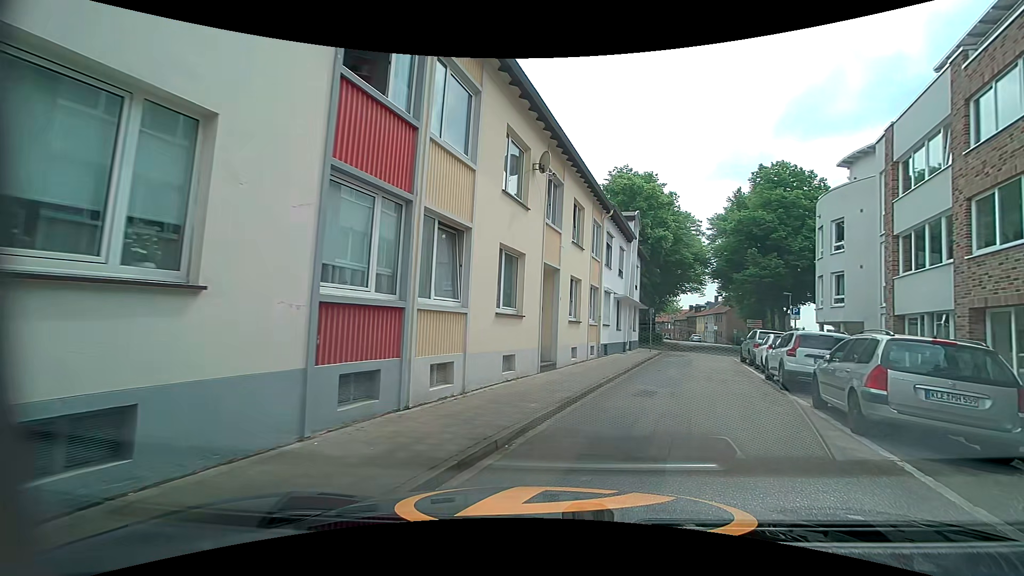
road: residential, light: Day
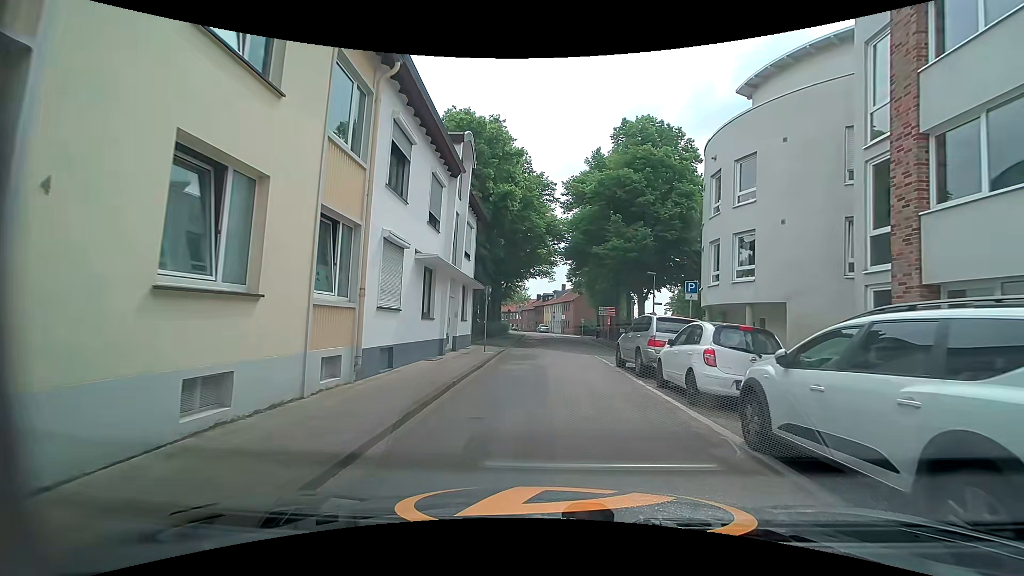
(+1.5, +12.1) m; +12°
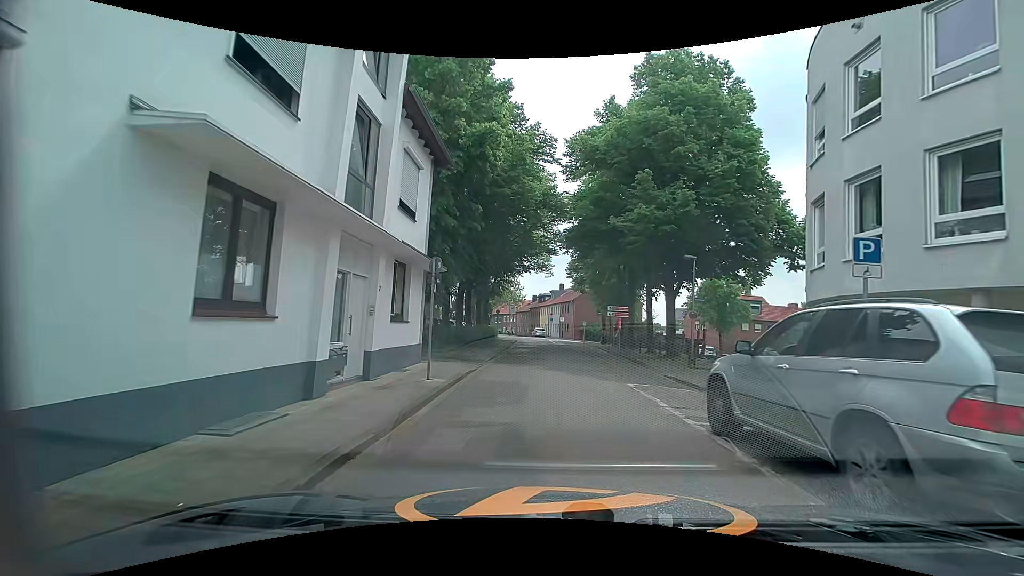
(-0.3, +9.7) m; -1°
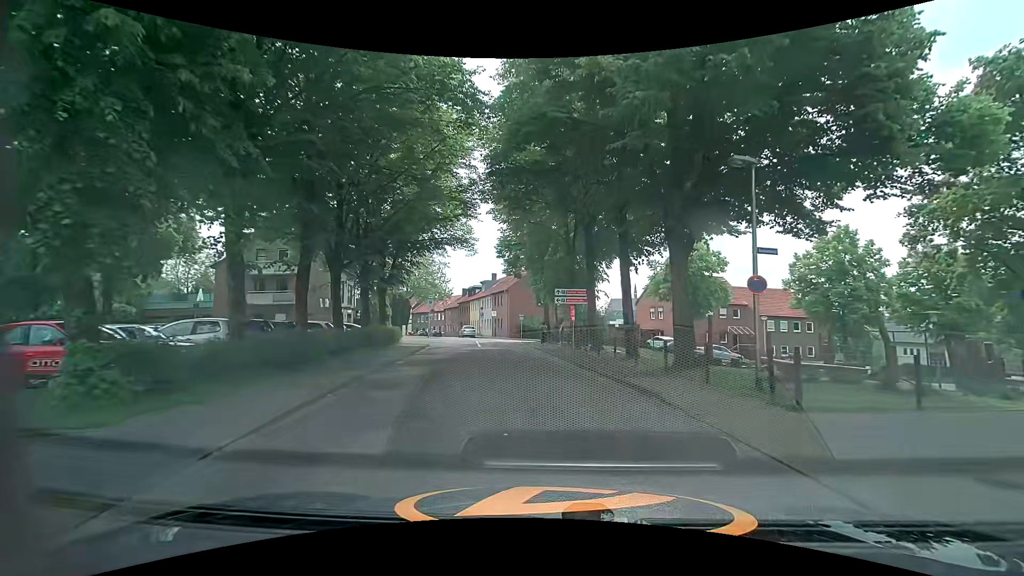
(+0.7, +13.6) m; +9°
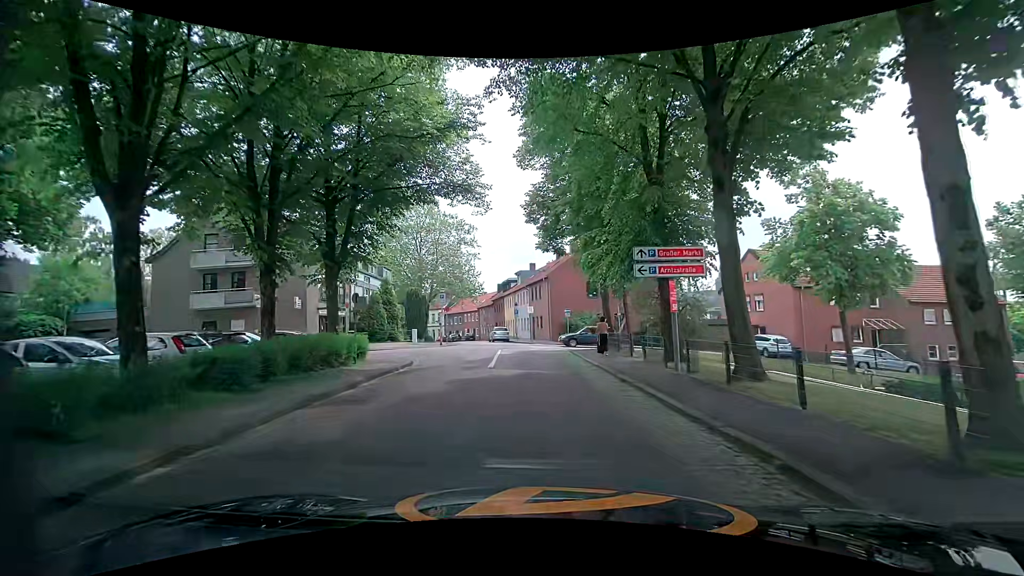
(-0.7, +14.1) m; -7°
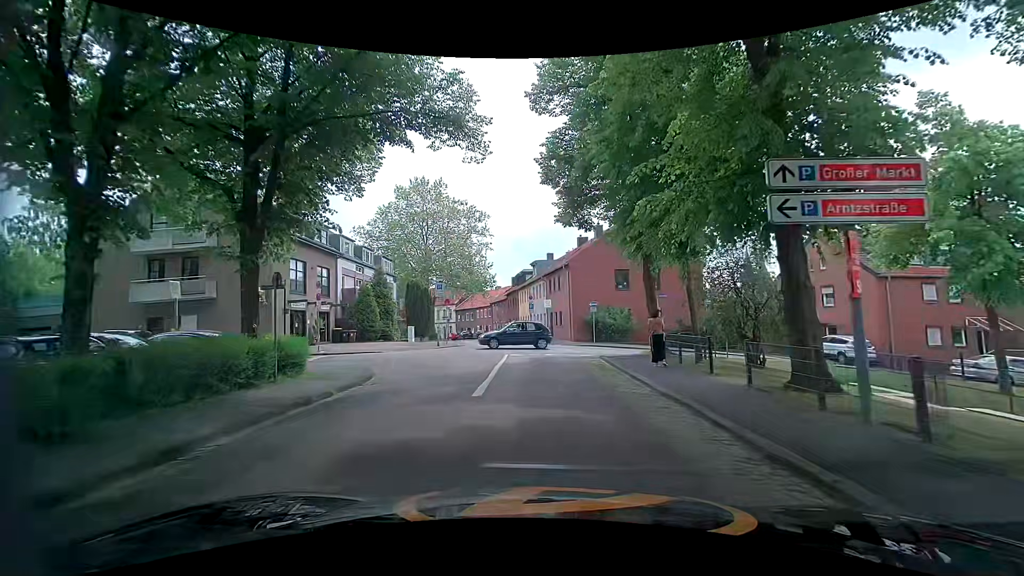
(-0.1, +6.9) m; -1°
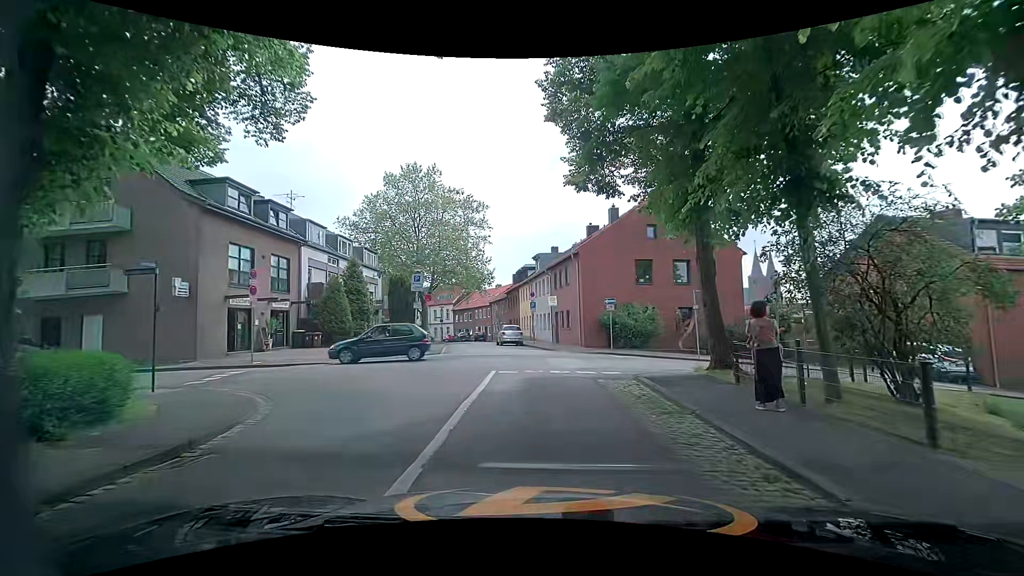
(-0.1, +6.3) m; -3°
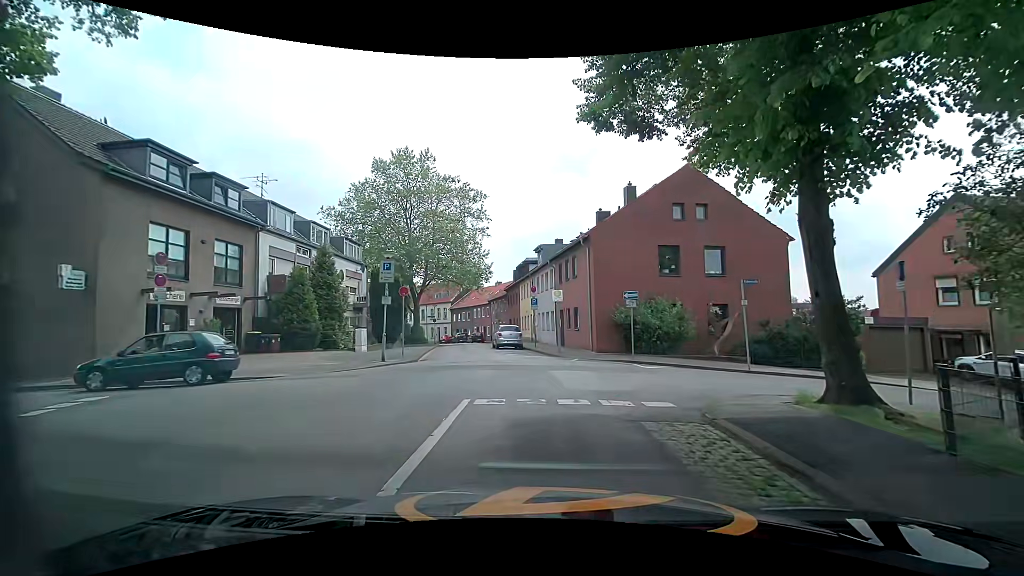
(+0.2, +5.1) m; +1°
